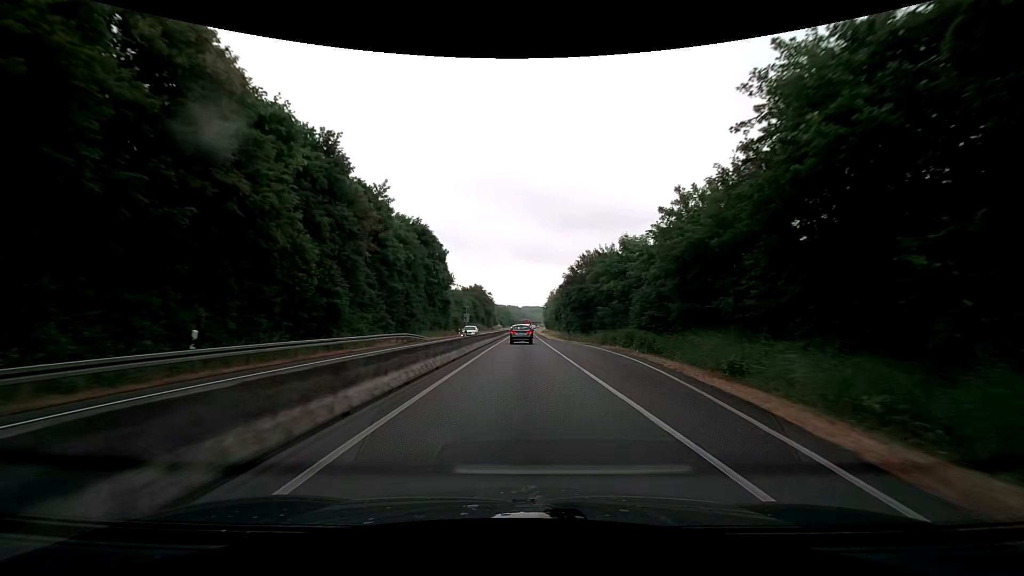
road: trunk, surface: asphalt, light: Day
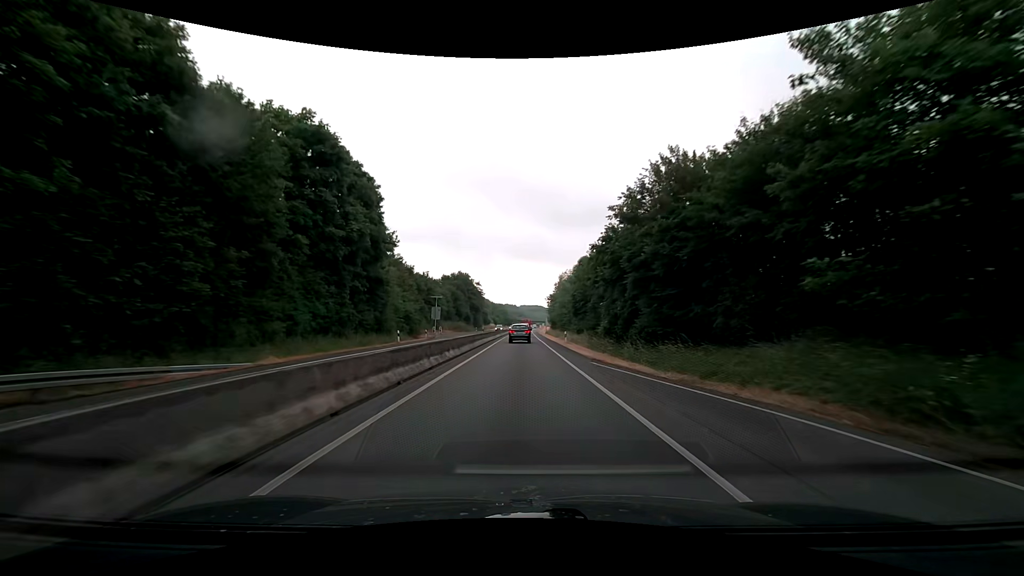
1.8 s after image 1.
(+0.1, +36.3) m; 0°
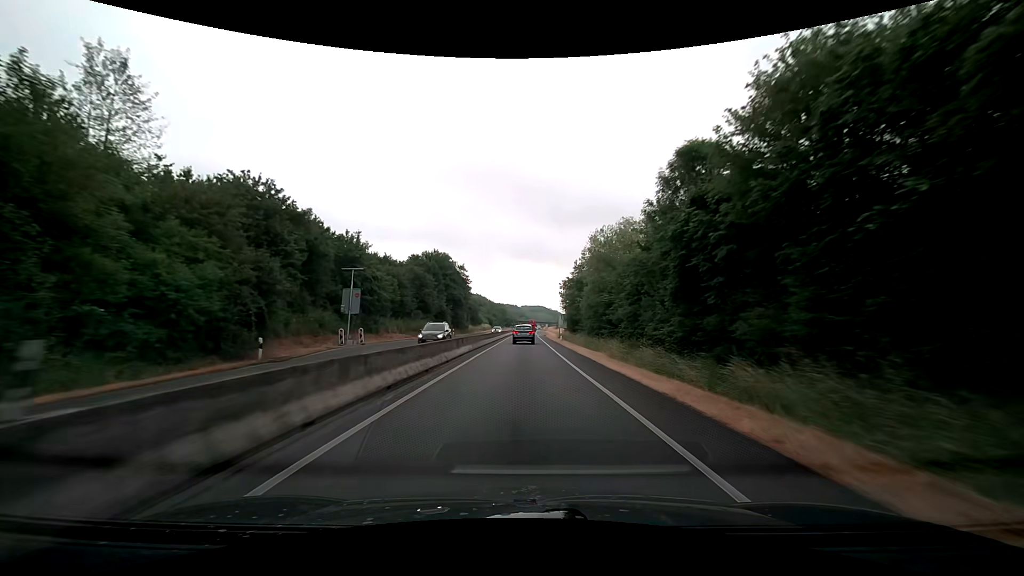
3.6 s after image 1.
(0.0, +37.2) m; 0°
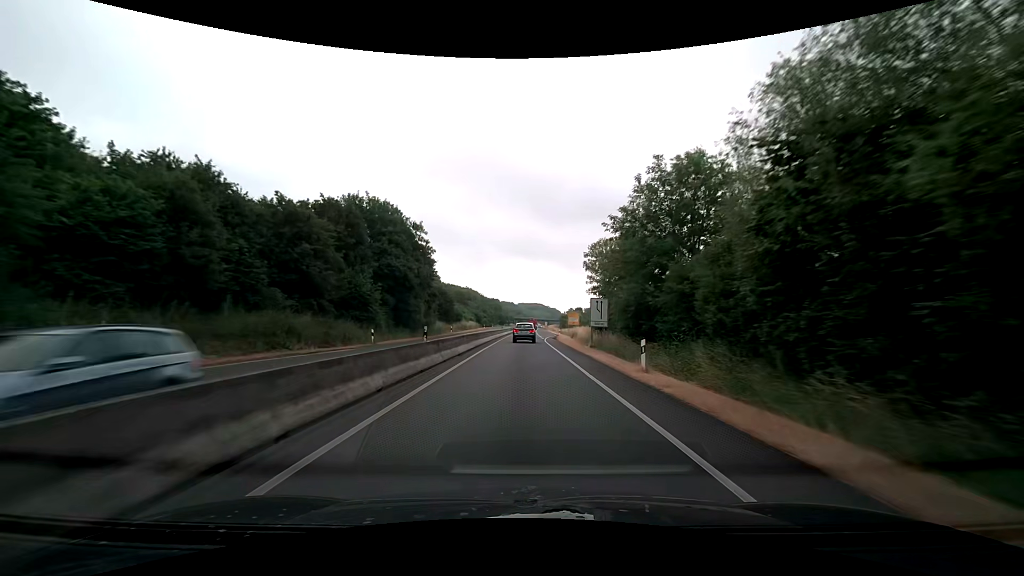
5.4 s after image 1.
(+0.3, +37.0) m; +1°
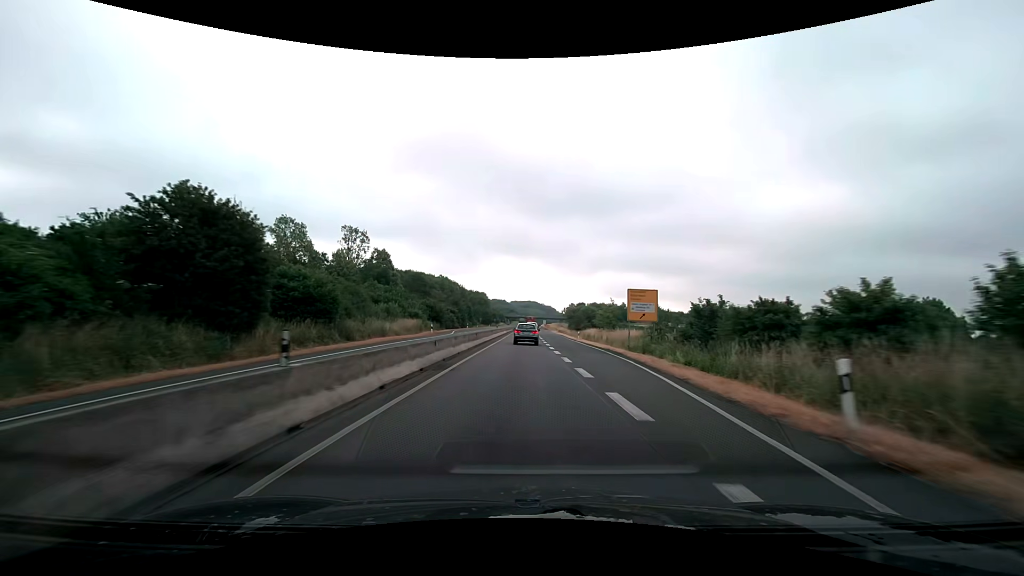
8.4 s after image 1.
(+0.2, +59.7) m; +1°
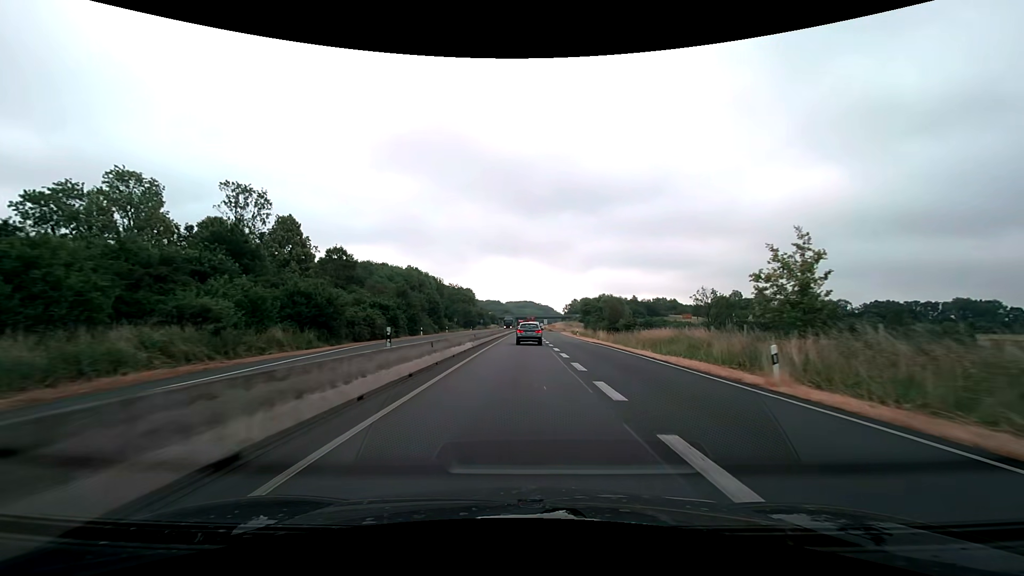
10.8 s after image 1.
(+0.1, +45.6) m; 0°
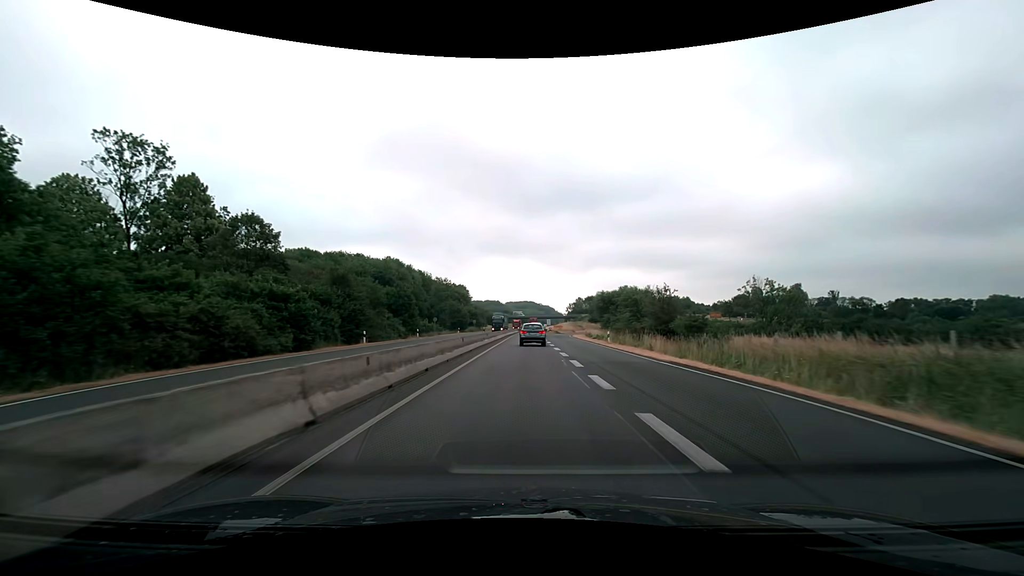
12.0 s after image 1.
(0.0, +22.3) m; 0°
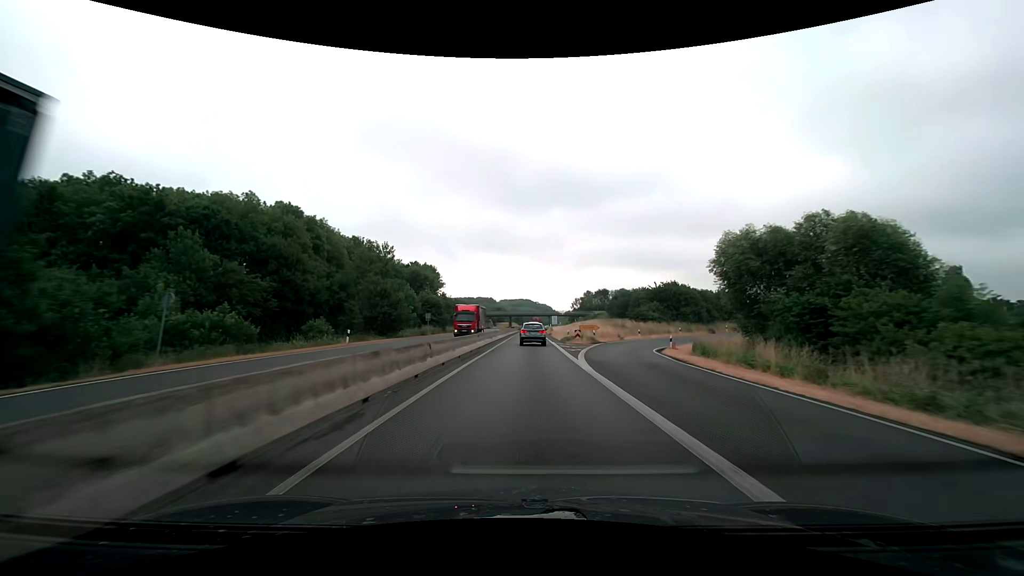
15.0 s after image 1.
(+0.2, +54.6) m; 0°
(0, +10) (0, +20) (0, +30) (0, +40) (0, +50) (+1, +60) (+1, +70) (+1, +80) (+1, +90) (+2, +100) m
